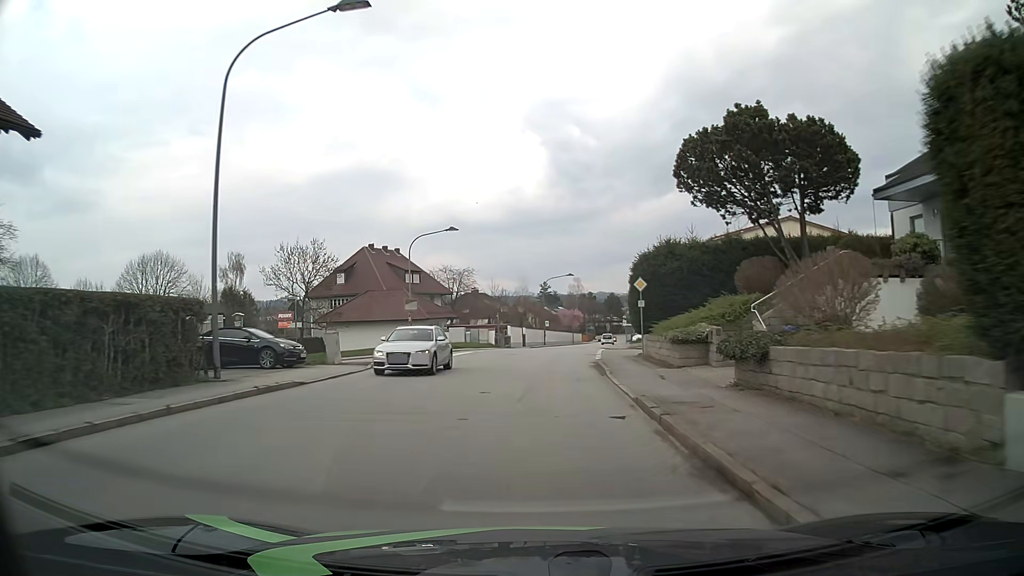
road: unclassified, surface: asphalt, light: Day
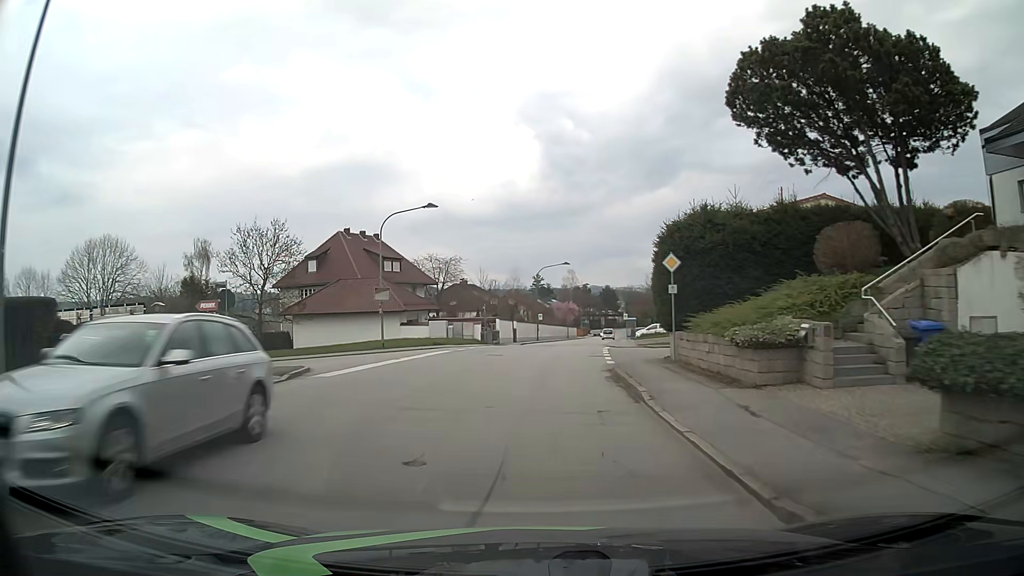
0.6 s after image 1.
(0.0, +7.6) m; +1°
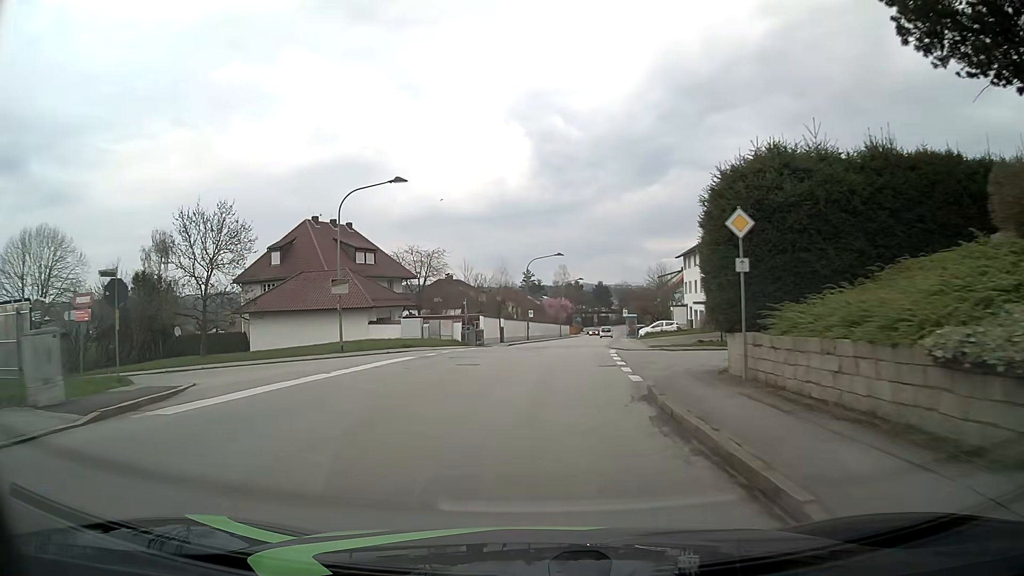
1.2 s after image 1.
(+0.1, +7.7) m; +1°
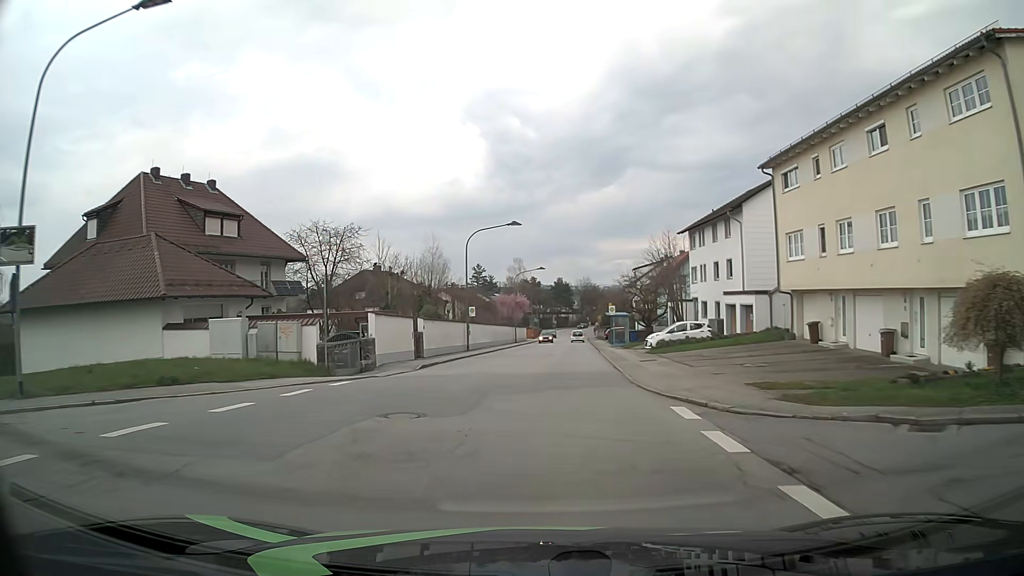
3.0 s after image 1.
(+0.7, +23.0) m; +4°
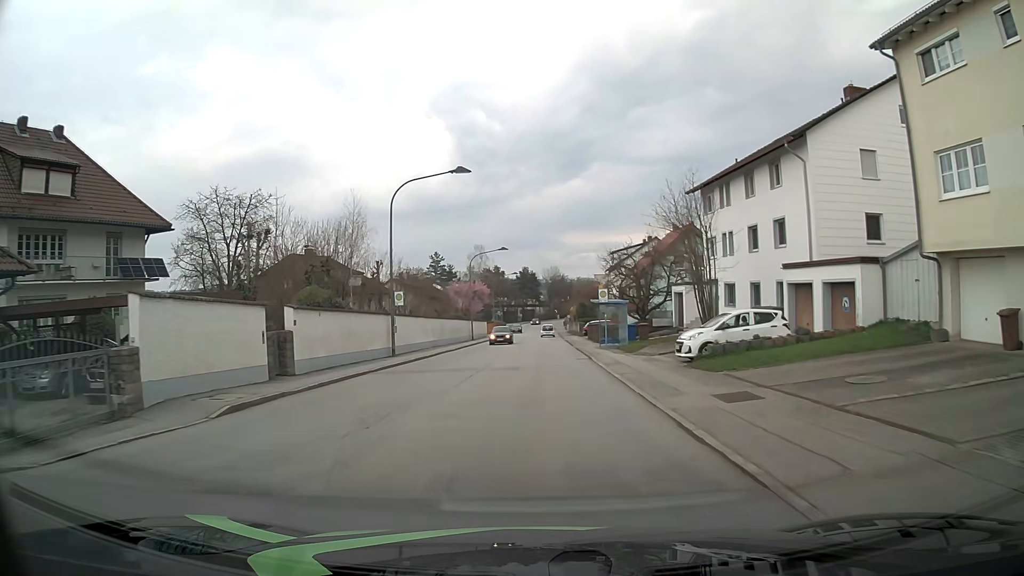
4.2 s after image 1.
(+0.4, +15.0) m; +3°
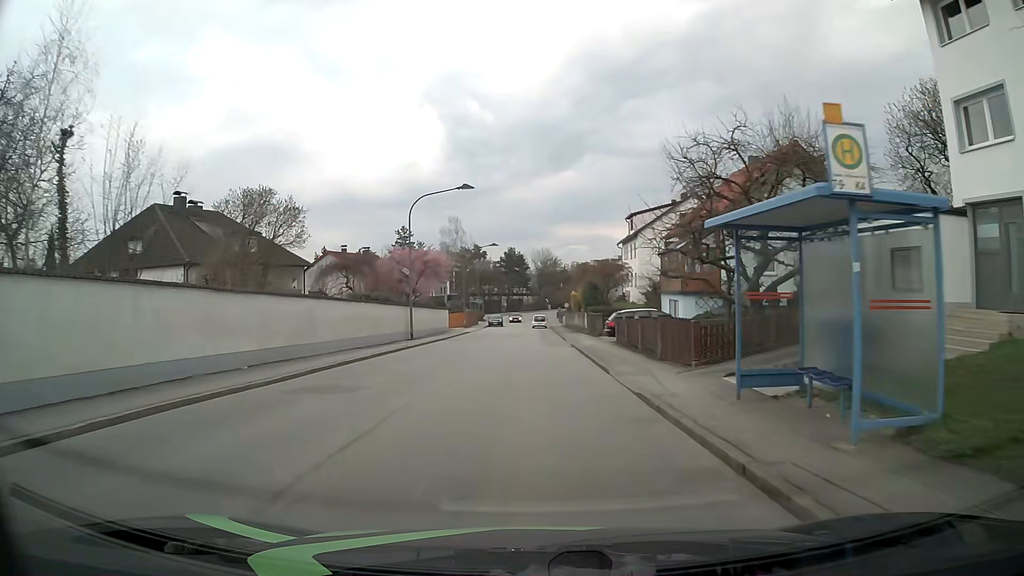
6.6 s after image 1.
(+0.5, +27.3) m; +1°
